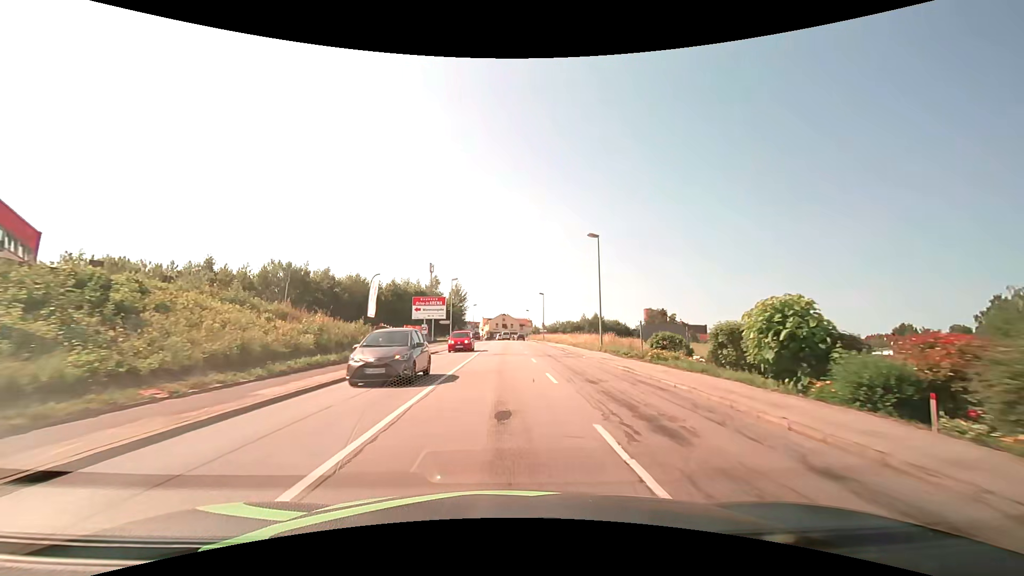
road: tertiary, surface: asphalt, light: Day
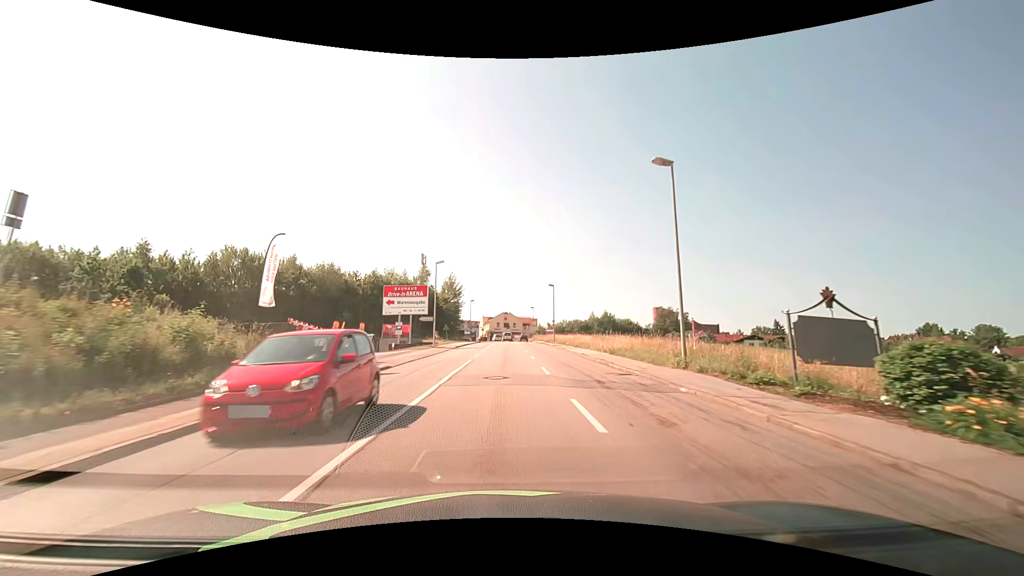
(0.0, +15.3) m; 0°
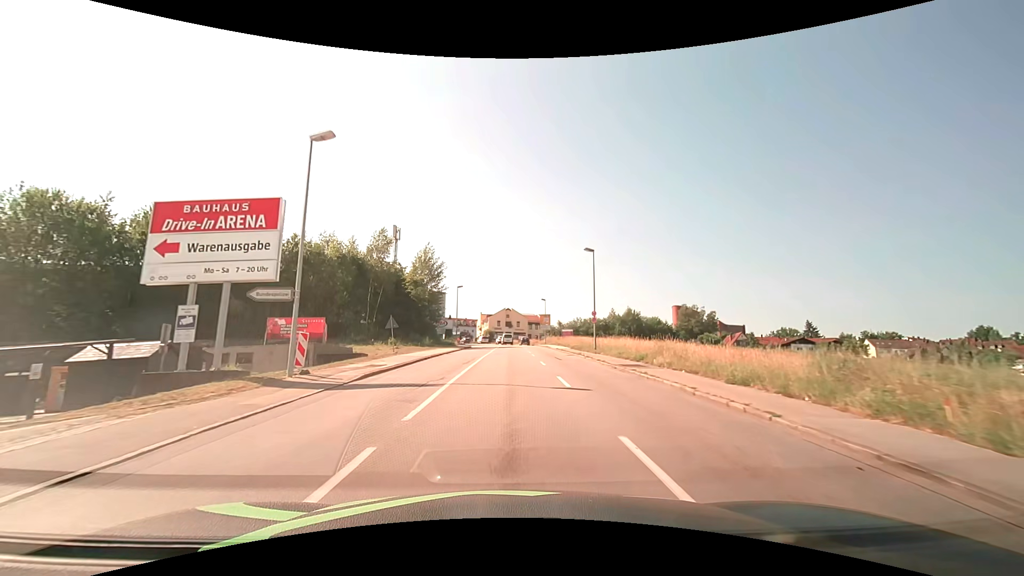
(-0.1, +30.5) m; 0°
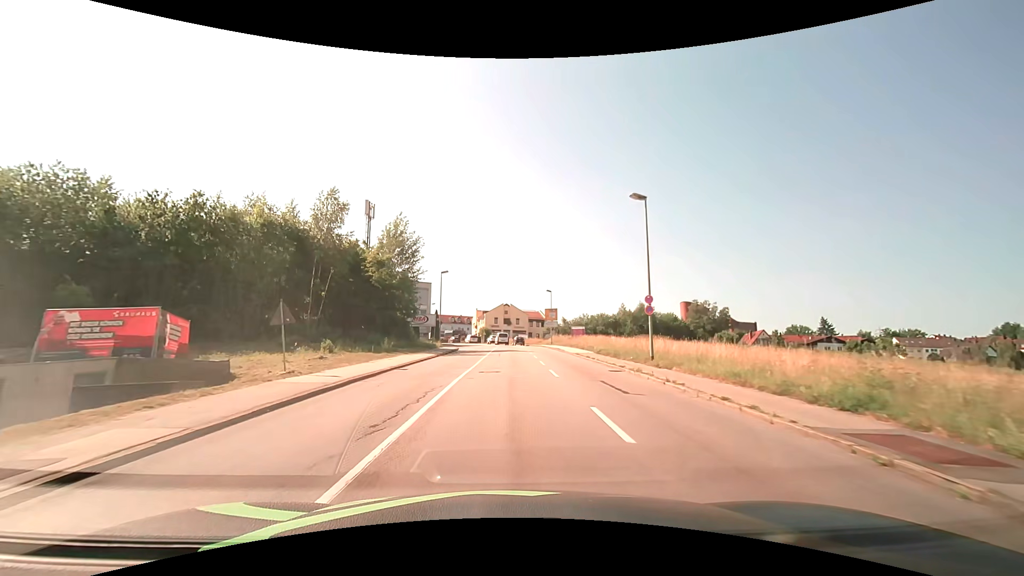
(+0.1, +15.3) m; 0°
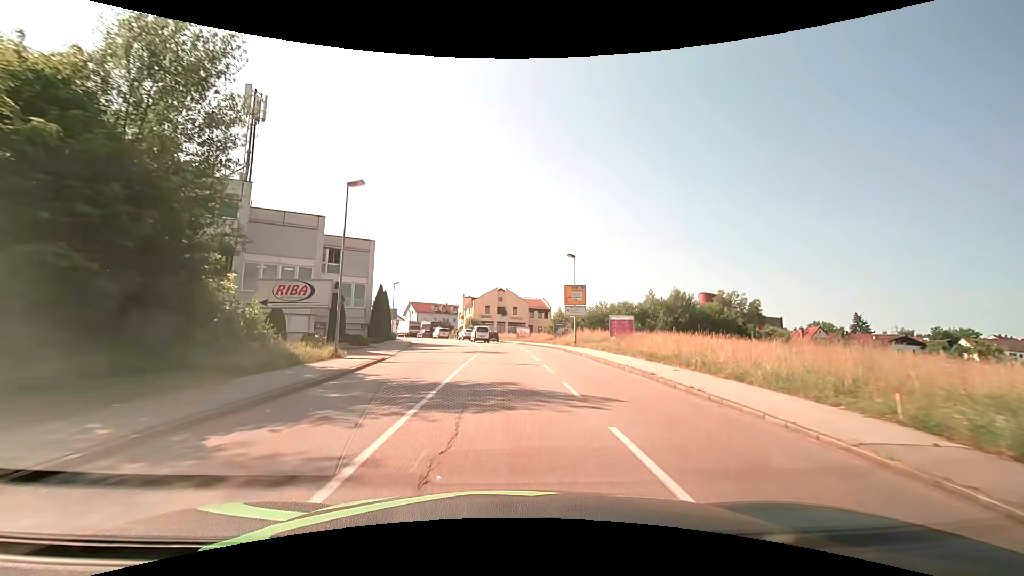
(+0.1, +30.4) m; +1°
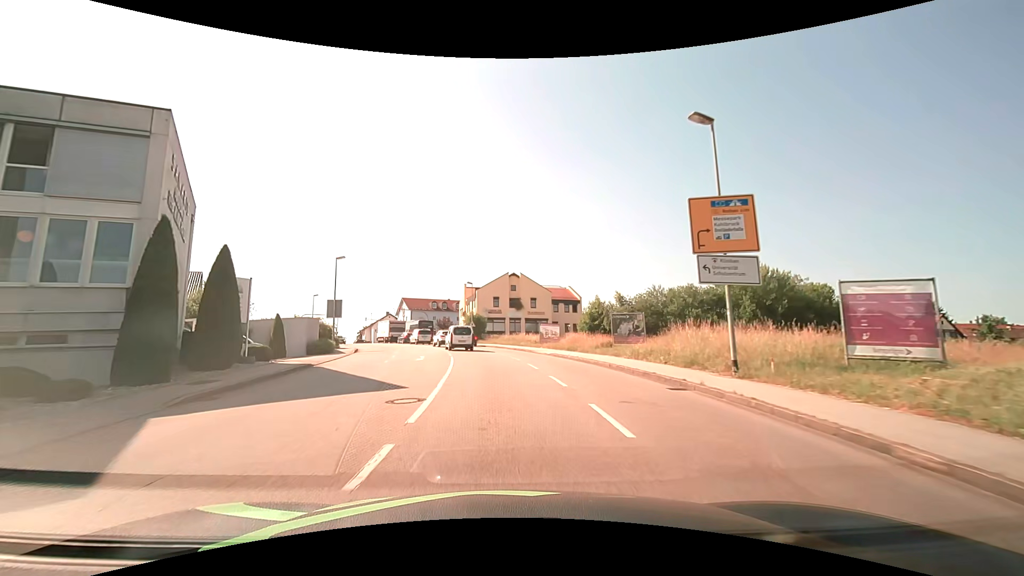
(-0.1, +28.9) m; -2°
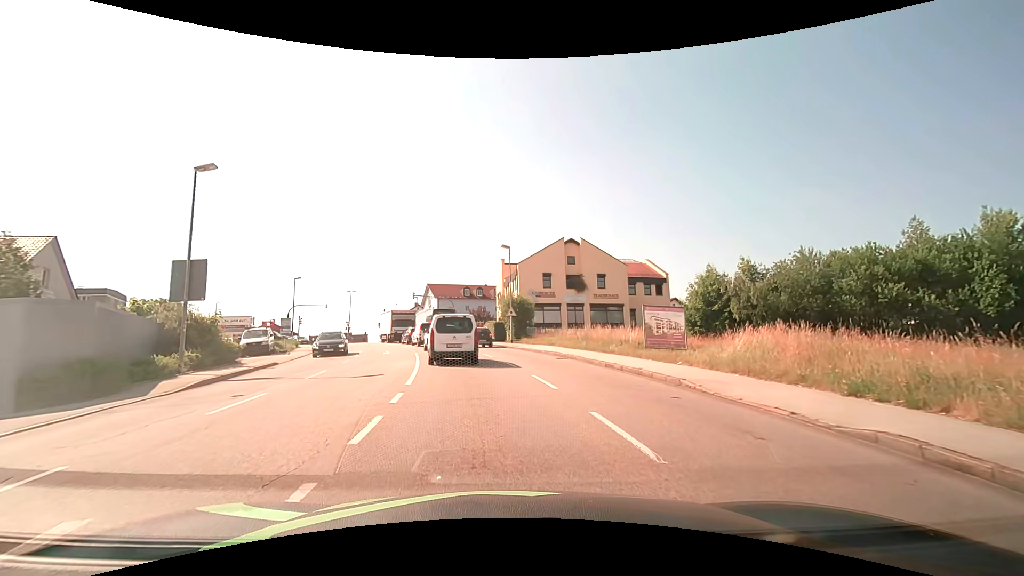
(-1.0, +24.5) m; -5°
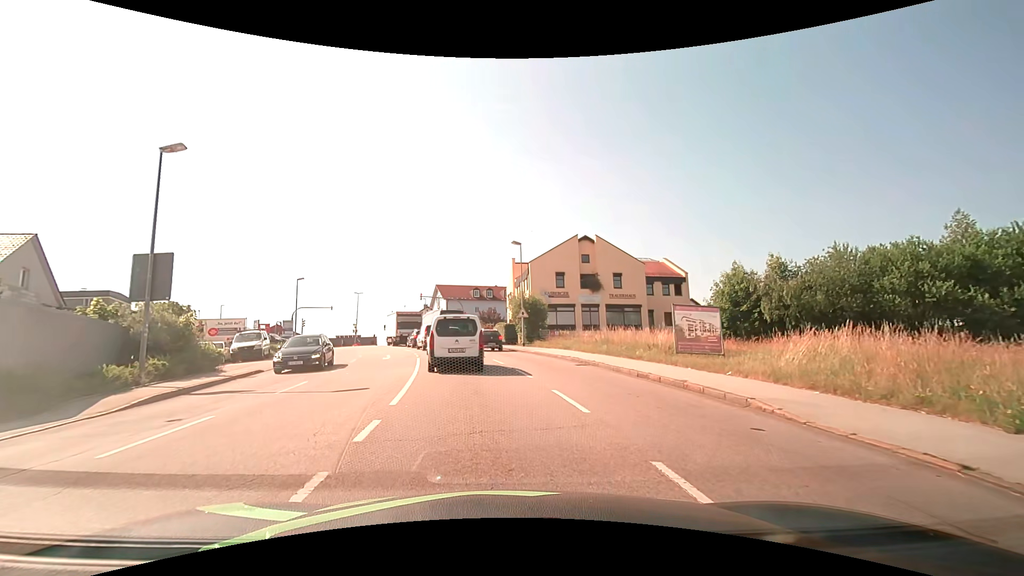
(0.0, +2.7) m; -1°
